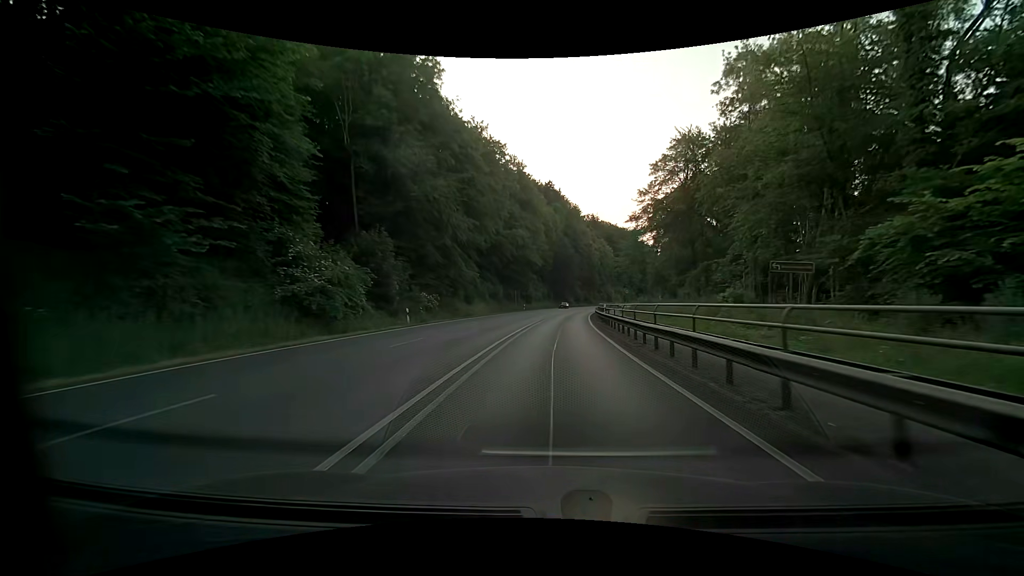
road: primary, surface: asphalt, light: Day
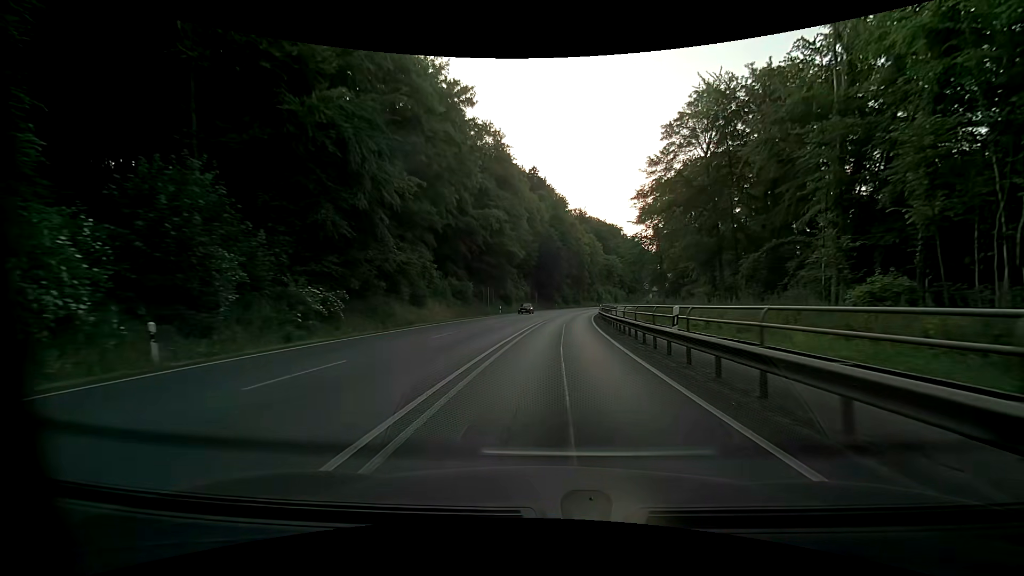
(+0.3, +19.1) m; +2°
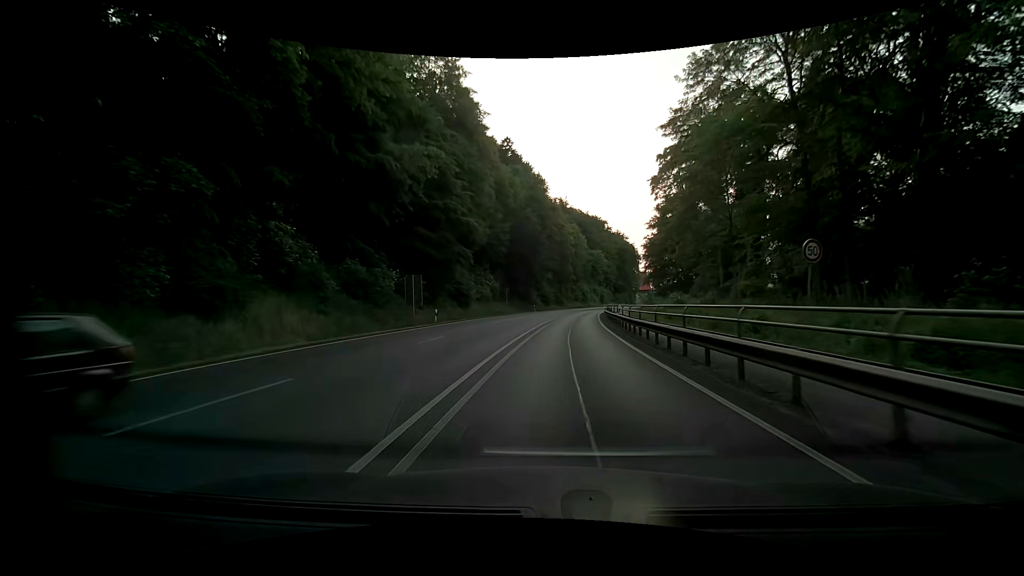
(+0.5, +26.3) m; +3°
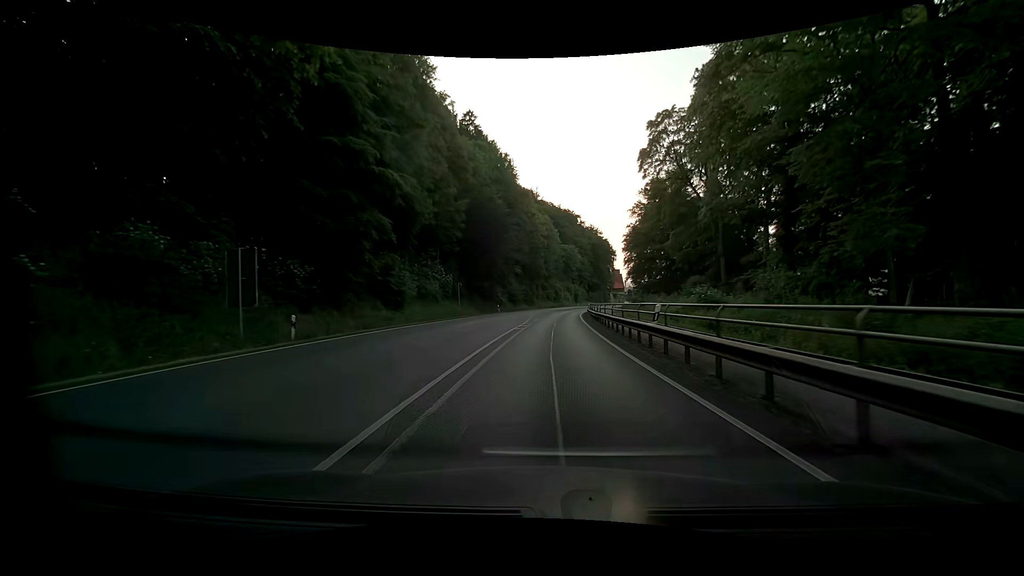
(+0.4, +16.0) m; +3°
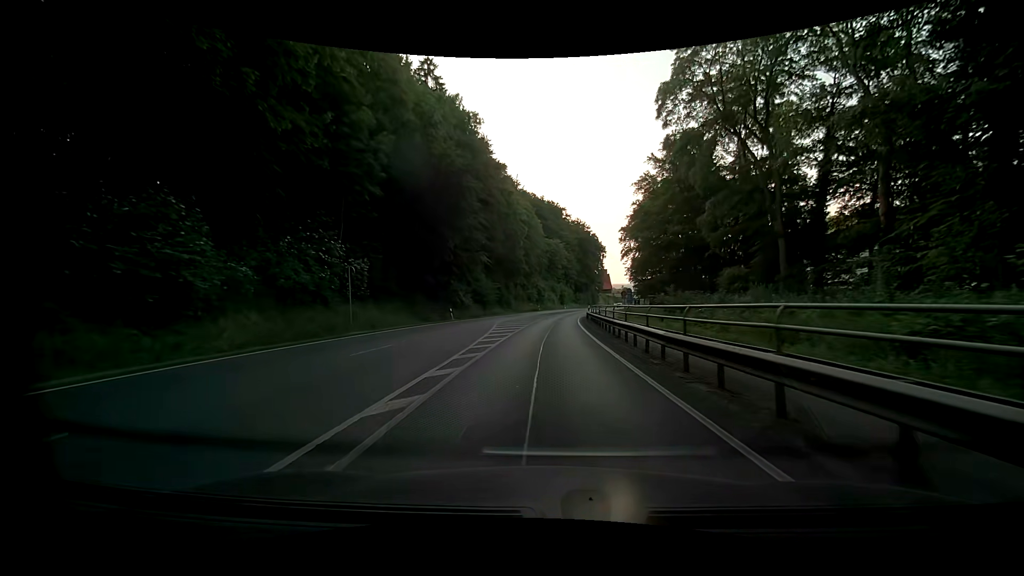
(+0.4, +23.2) m; +1°
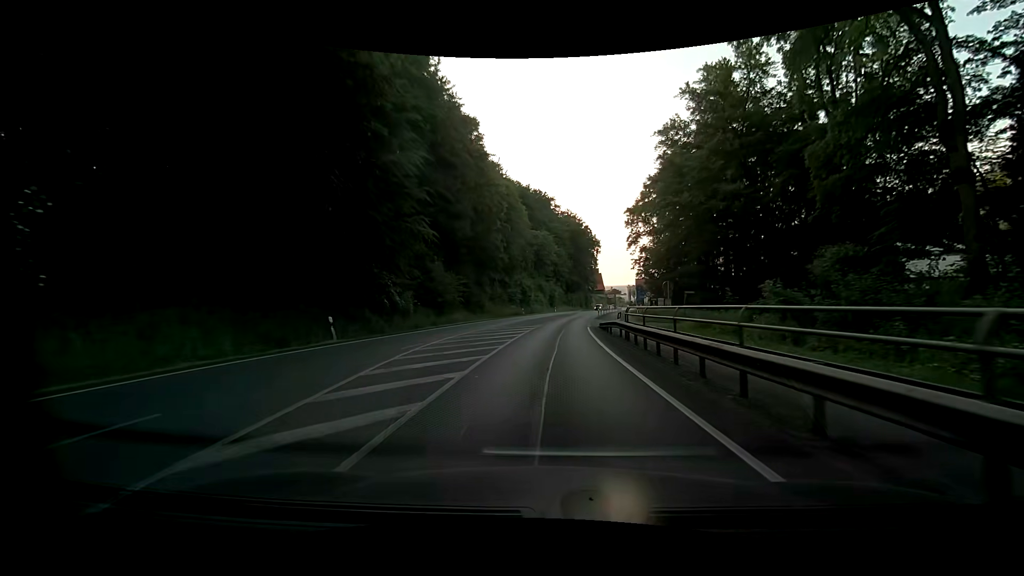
(+0.6, +22.8) m; +4°
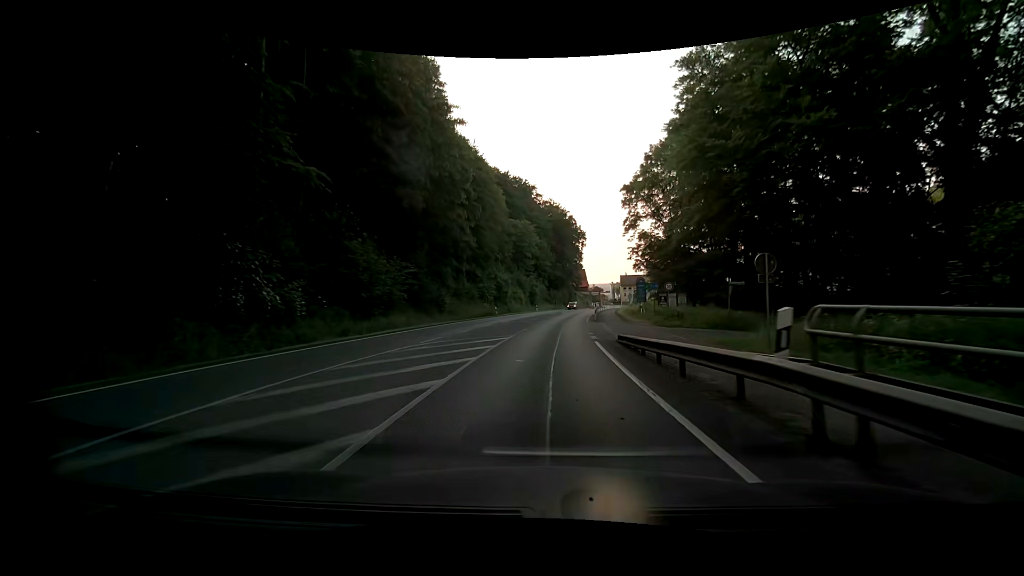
(0.0, +15.1) m; +1°
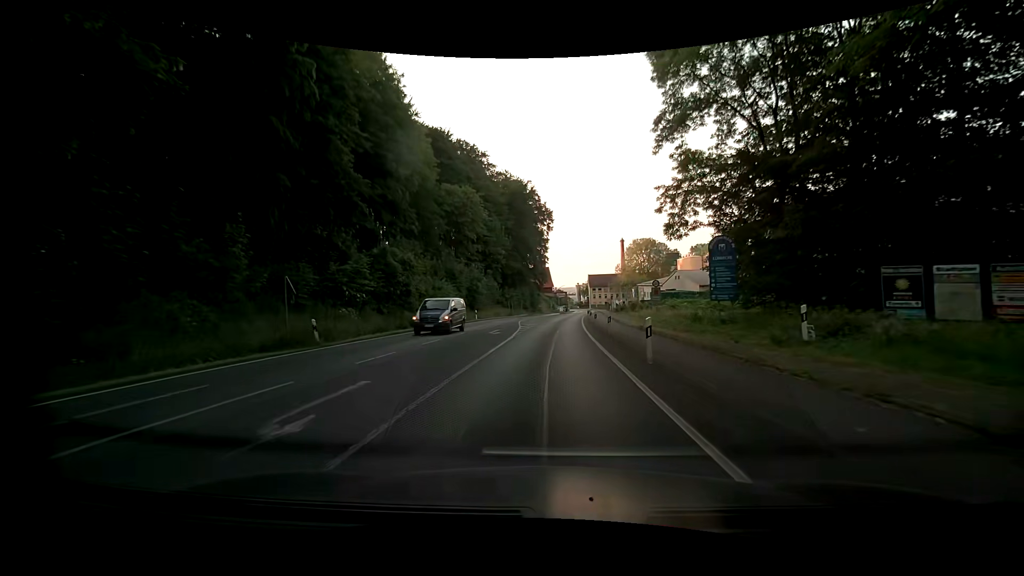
(+1.3, +38.7) m; +5°
(0, +10) (0, +20) (0, +30) (+1, +40) (+1, +50) (+2, +60) (+3, +70) (+4, +80) (+5, +90) (+6, +100) m
